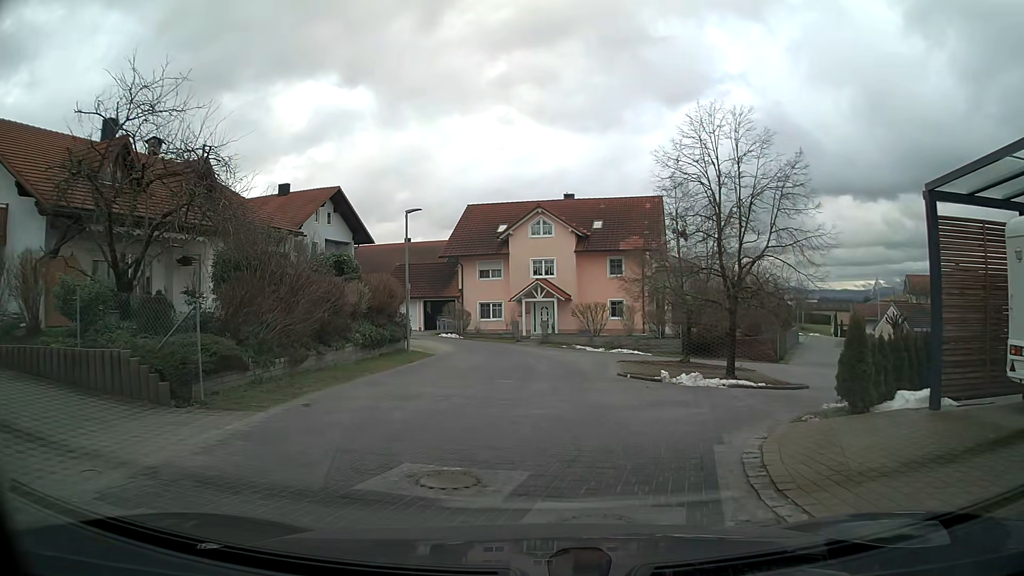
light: Day
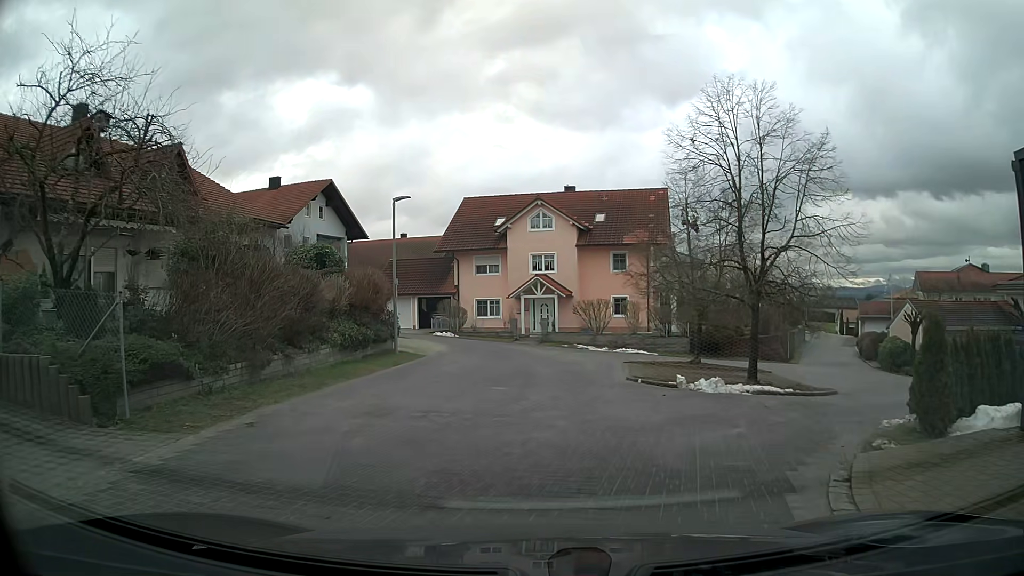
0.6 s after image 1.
(0.0, +2.0) m; 0°
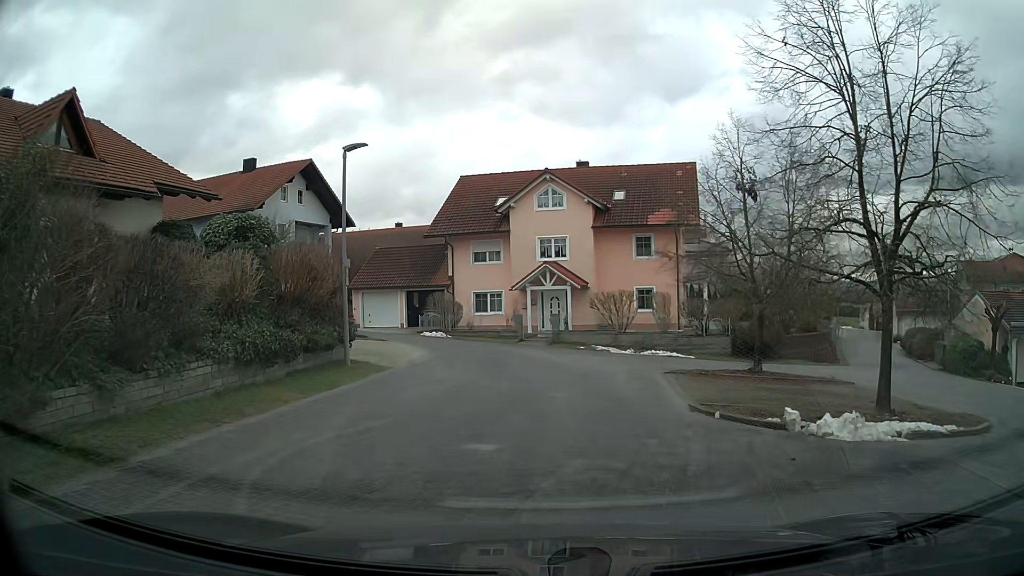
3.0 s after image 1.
(0.0, +6.9) m; 0°
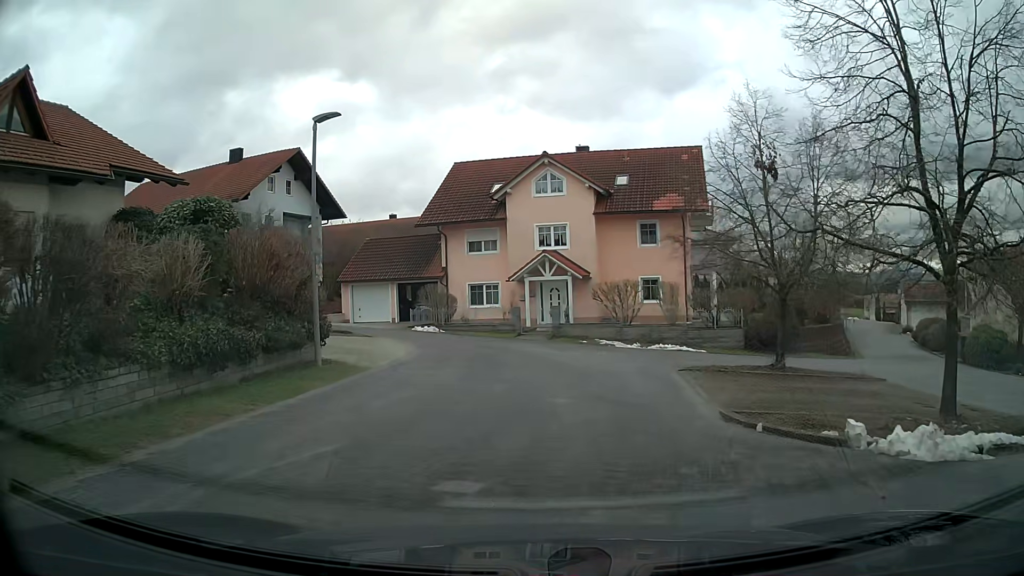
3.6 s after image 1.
(0.0, +2.1) m; 0°
(0, +10) (+1, +20) (-5, +28) (-15, +31) (-24, +33) (-34, +36) (-43, +39) (-51, +35) (-56, +26) (-58, +17) m
